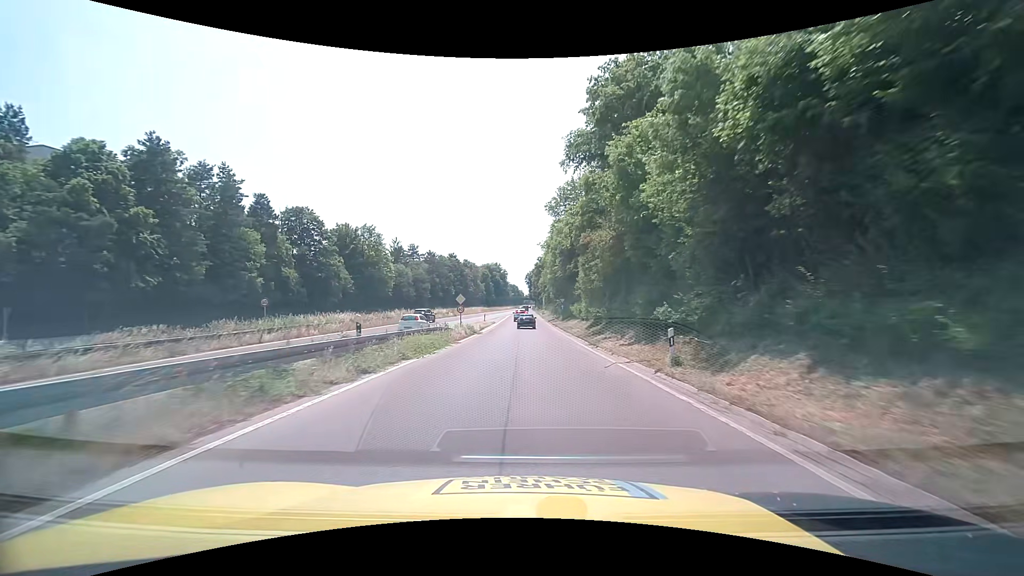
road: trunk_link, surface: asphalt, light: Day
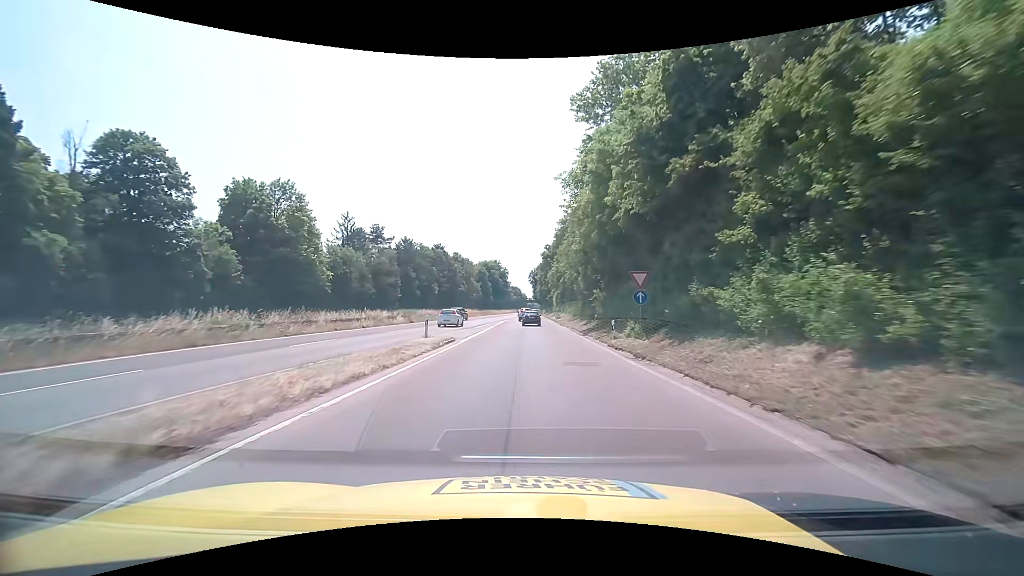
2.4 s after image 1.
(-0.1, +38.0) m; 0°
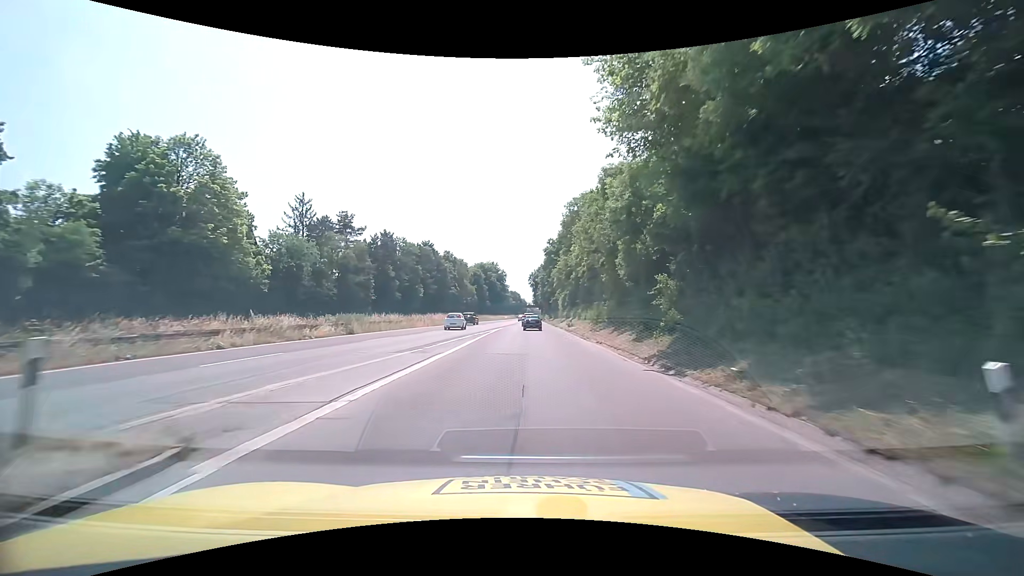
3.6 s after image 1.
(-0.1, +18.6) m; 0°
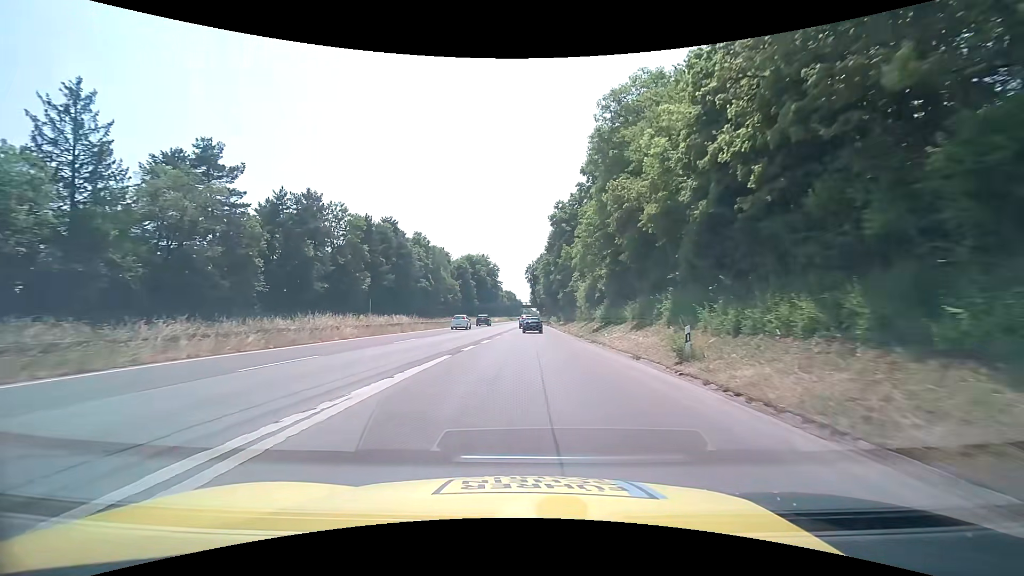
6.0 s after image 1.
(+0.2, +37.2) m; +1°
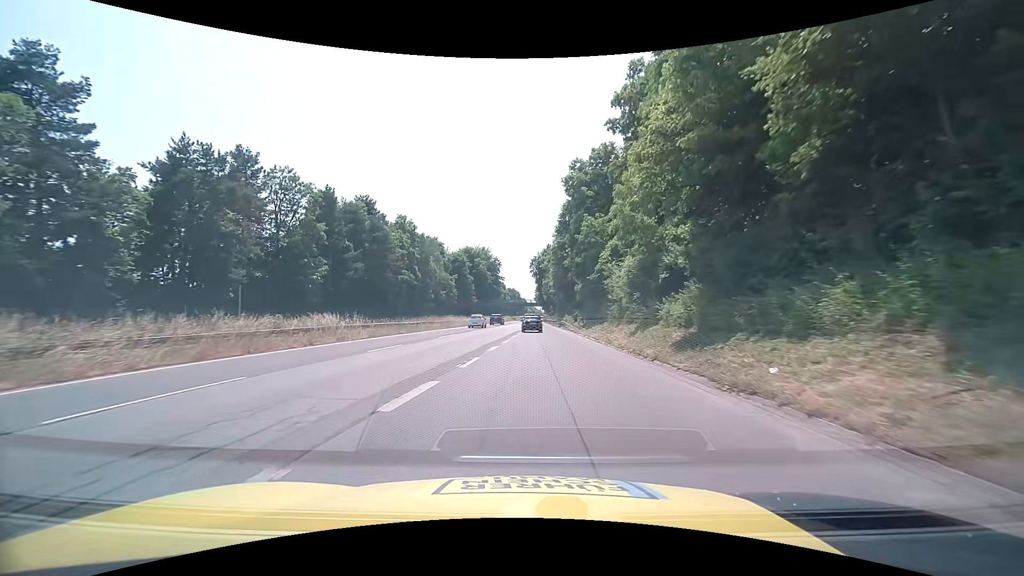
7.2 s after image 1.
(-0.1, +18.8) m; -1°
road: trunk
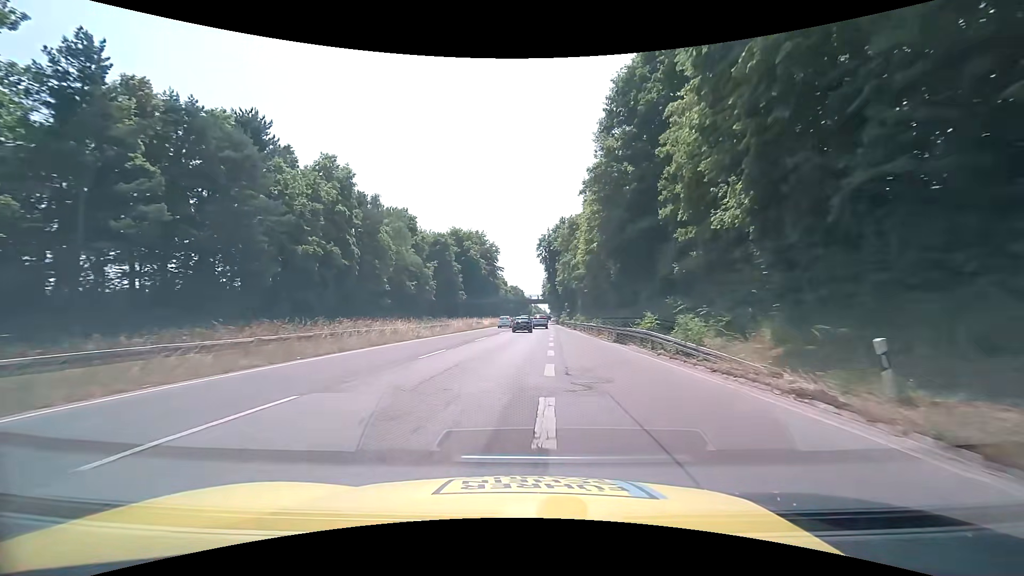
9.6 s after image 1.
(-0.2, +38.1) m; 0°
(0, +10) (0, +20) (0, +30) (0, +40) (+1, +50) (+1, +60) (+2, +70) (+2, +80) (+3, +90) (+3, +100) m
